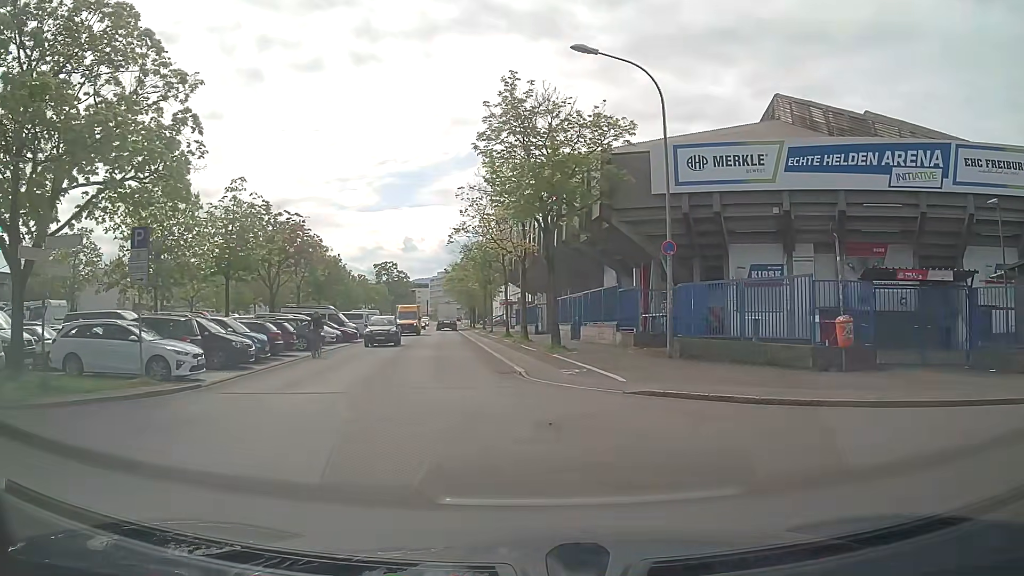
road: residential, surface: asphalt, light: Day
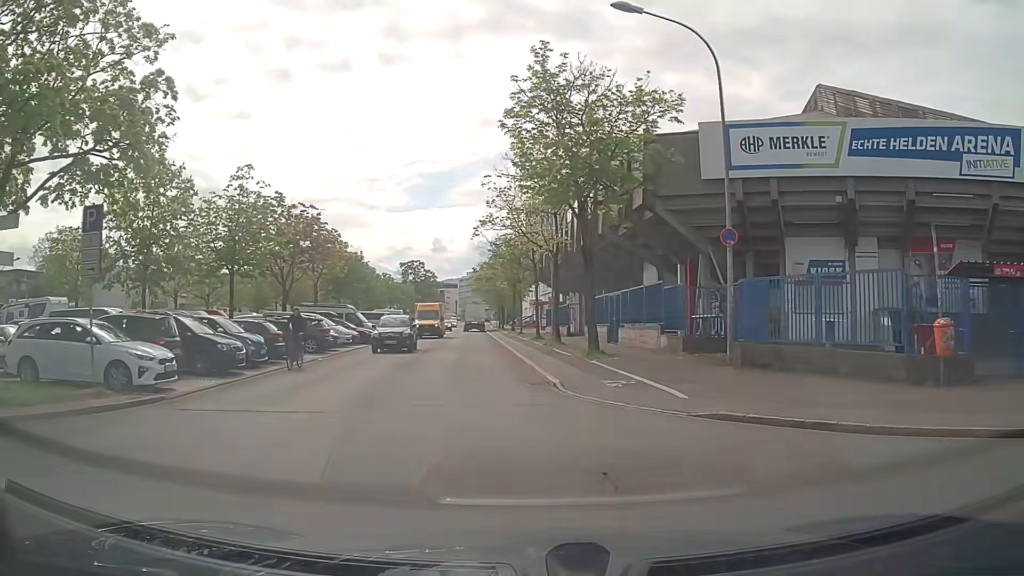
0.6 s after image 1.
(-0.1, +3.1) m; -4°
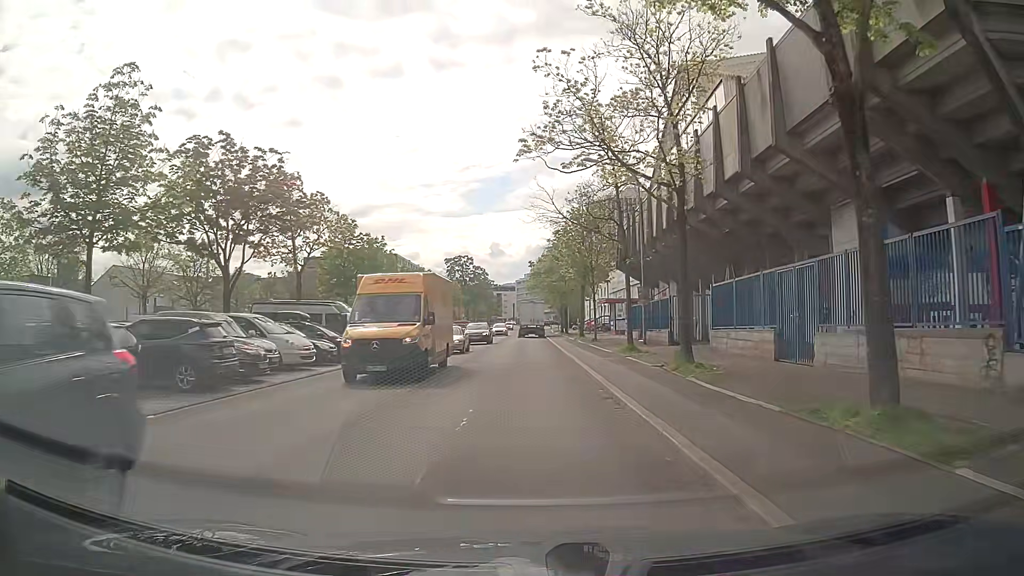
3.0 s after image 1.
(-0.6, +16.1) m; -4°
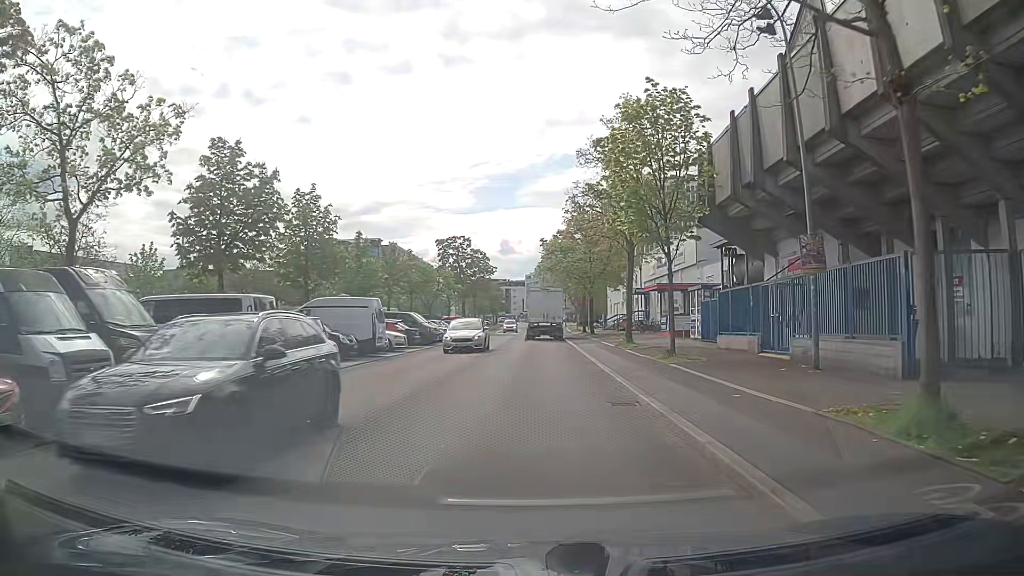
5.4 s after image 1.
(-0.1, +19.8) m; 0°
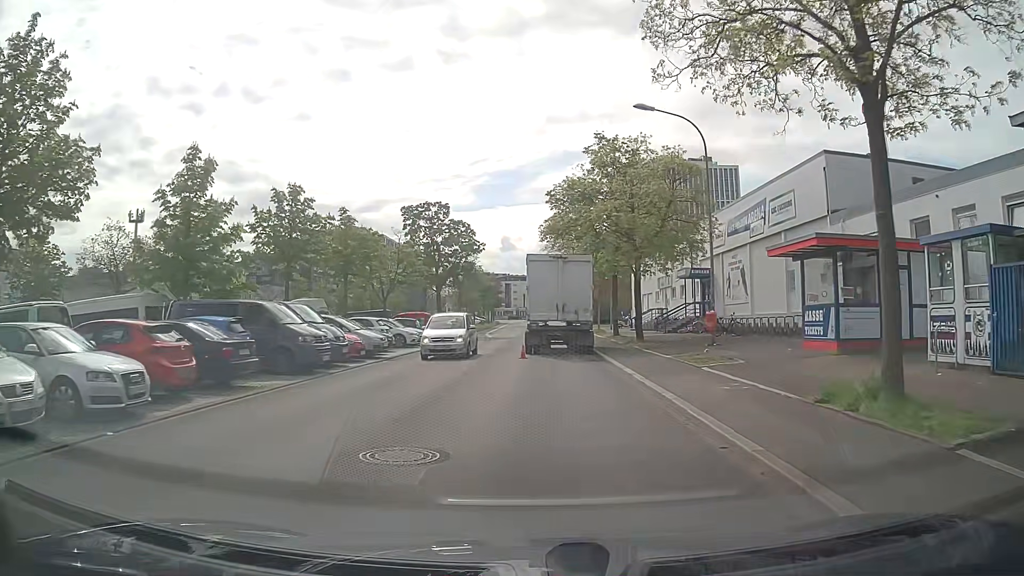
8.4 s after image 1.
(-0.2, +22.2) m; -1°
(0, +10) (-1, +20) (-2, +30) (-2, +40) (-1, +50) (0, +60) (+1, +70) (+1, +80) (+2, +90) (+3, +100) m
